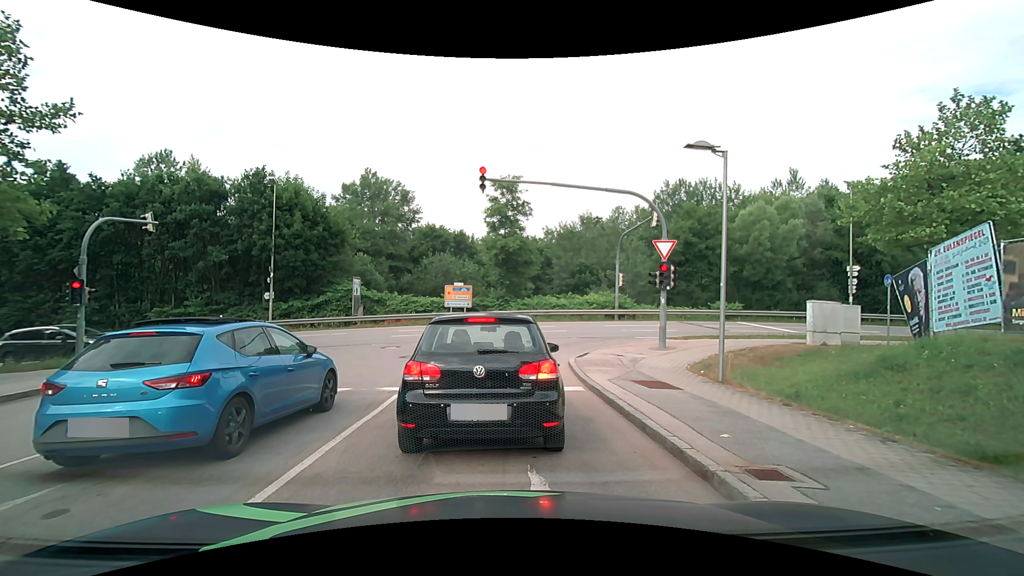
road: residential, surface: asphalt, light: Day
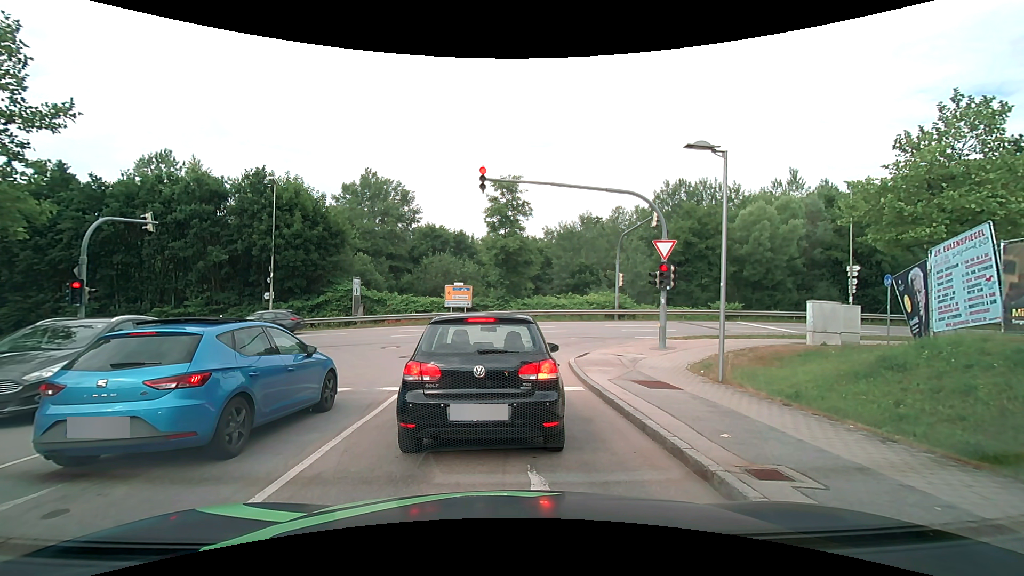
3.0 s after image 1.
(0.0, 0.0) m; 0°
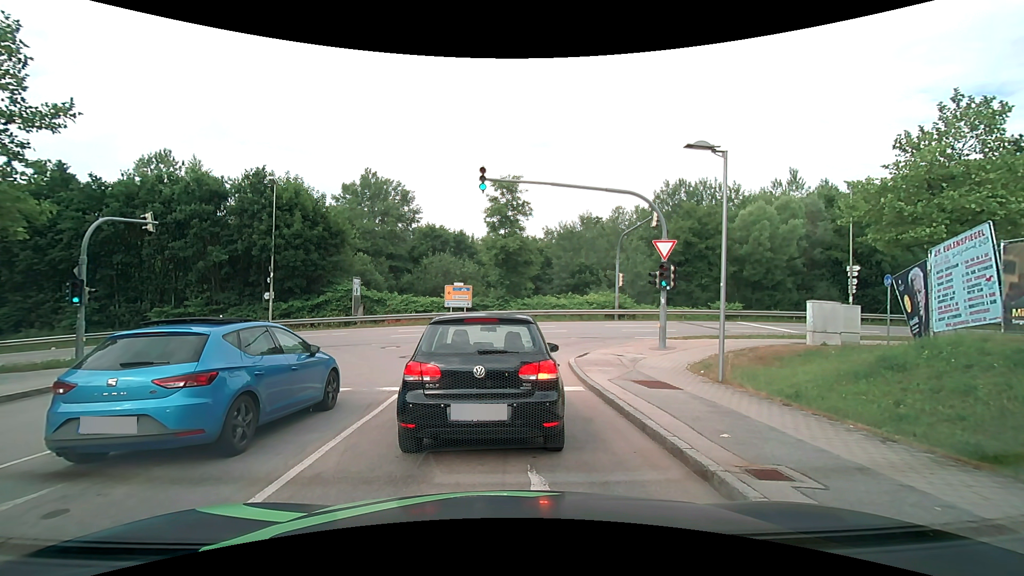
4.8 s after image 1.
(0.0, 0.0) m; 0°
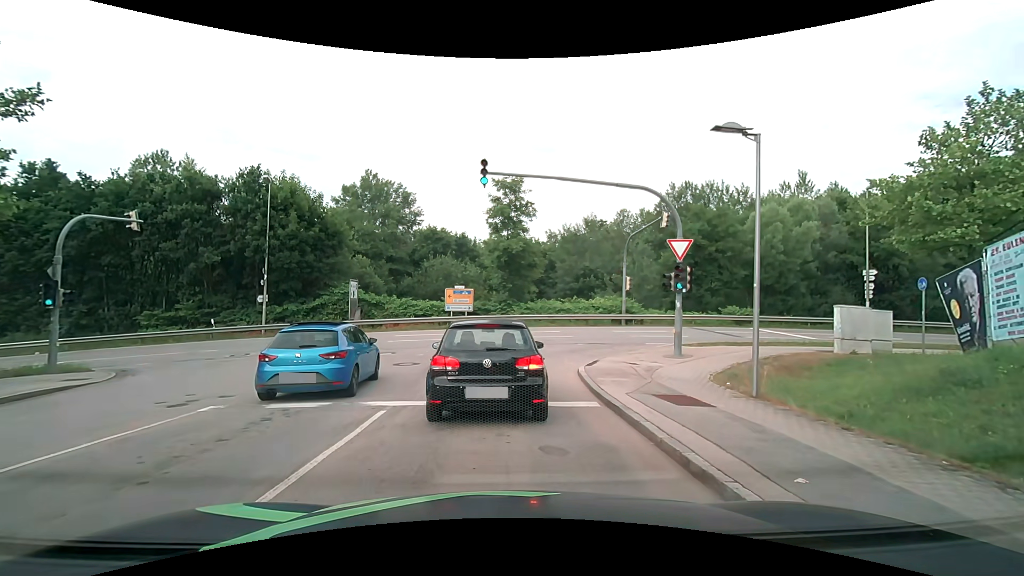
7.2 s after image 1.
(0.0, +1.4) m; -1°
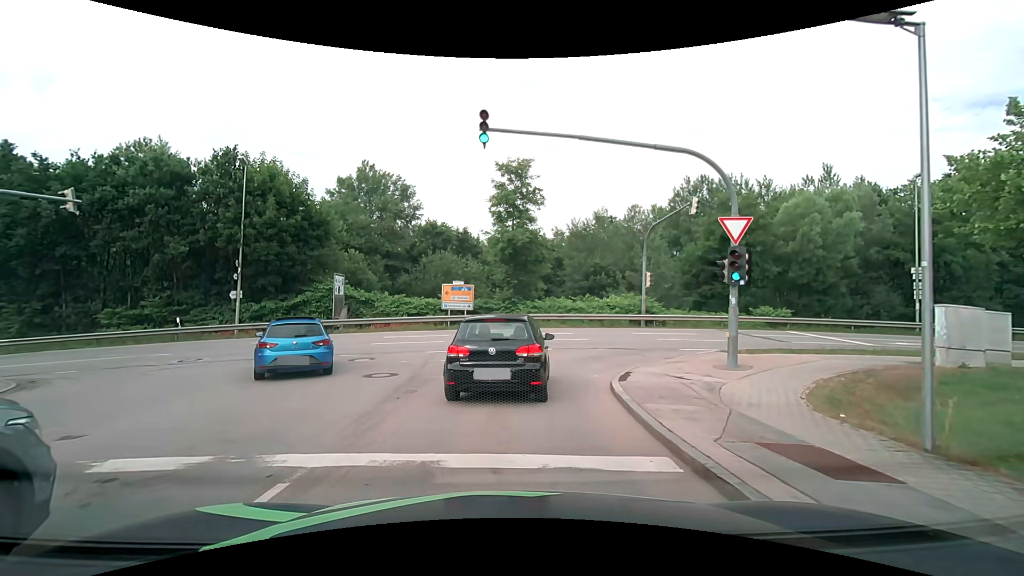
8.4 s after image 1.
(+0.1, +3.9) m; +1°
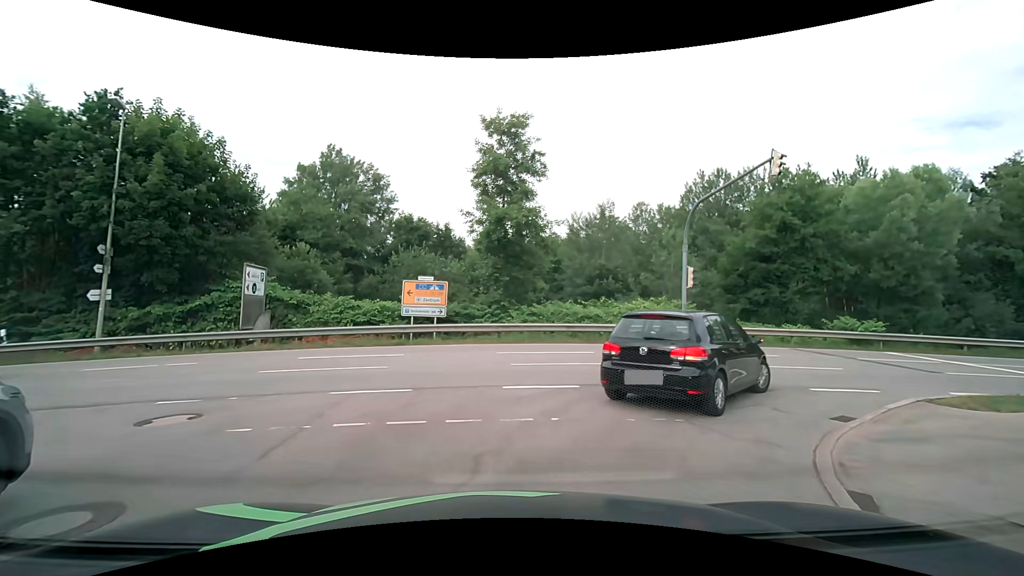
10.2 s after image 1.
(-0.1, +8.5) m; 0°
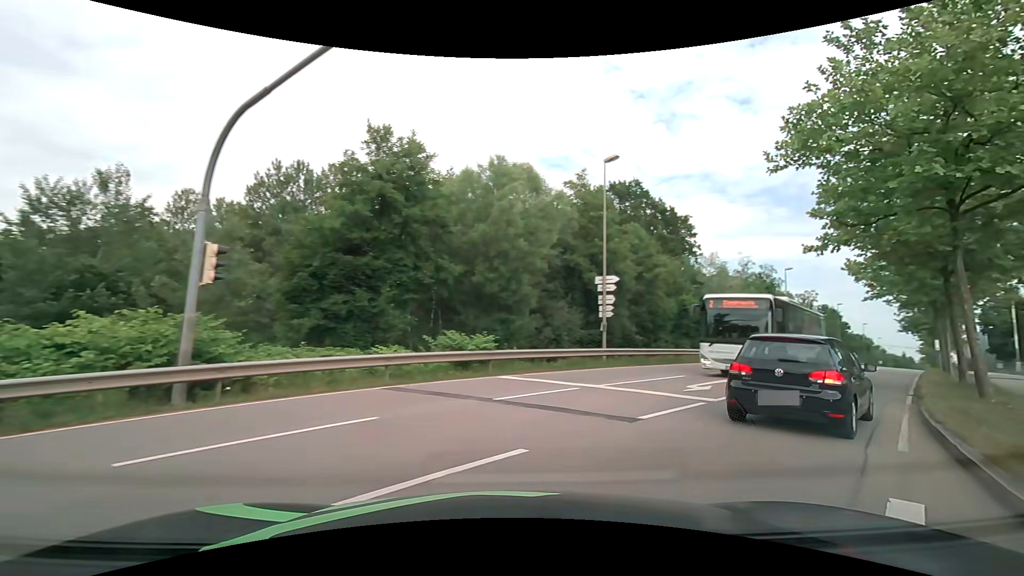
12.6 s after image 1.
(+3.2, +10.3) m; +44°
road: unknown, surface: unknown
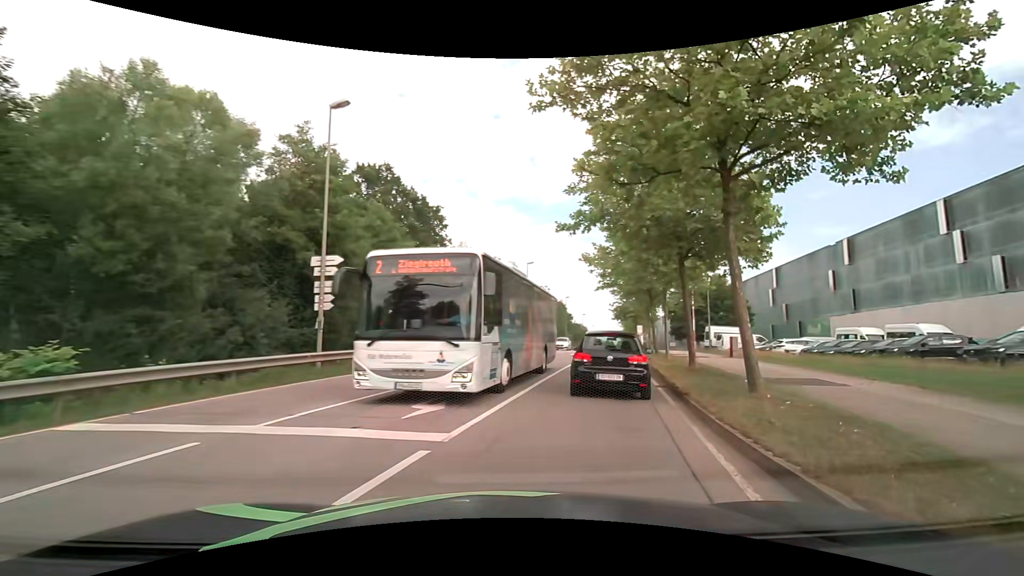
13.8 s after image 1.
(+1.4, +5.2) m; +29°
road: secondary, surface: asphalt
(+2, +10) (+4, +20) (+6, +29) (+9, +39) (+11, +49) (+14, +58) (+16, +68) (+19, +78) (+21, +87) (+24, +97) m
